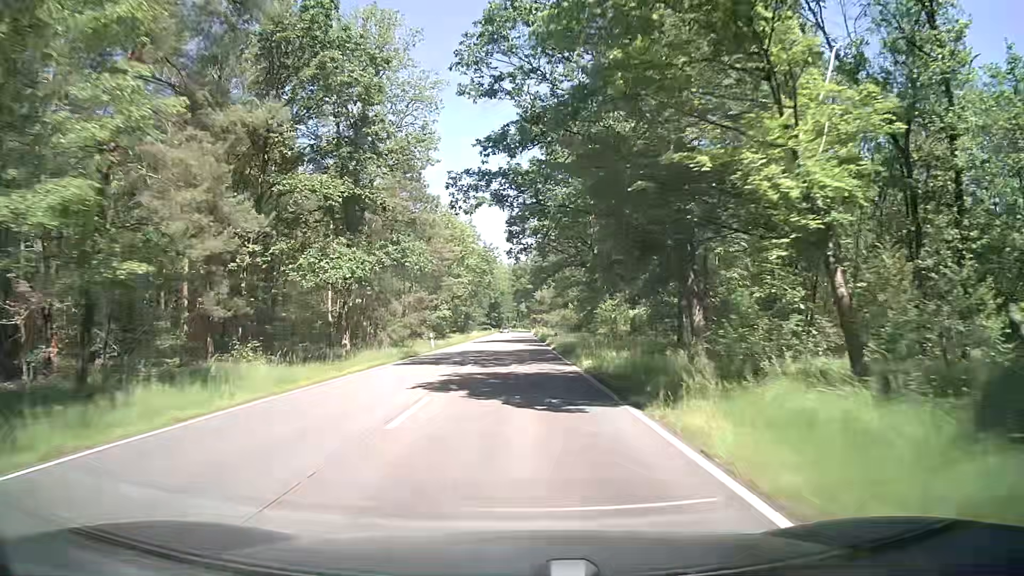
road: secondary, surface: asphalt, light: Day
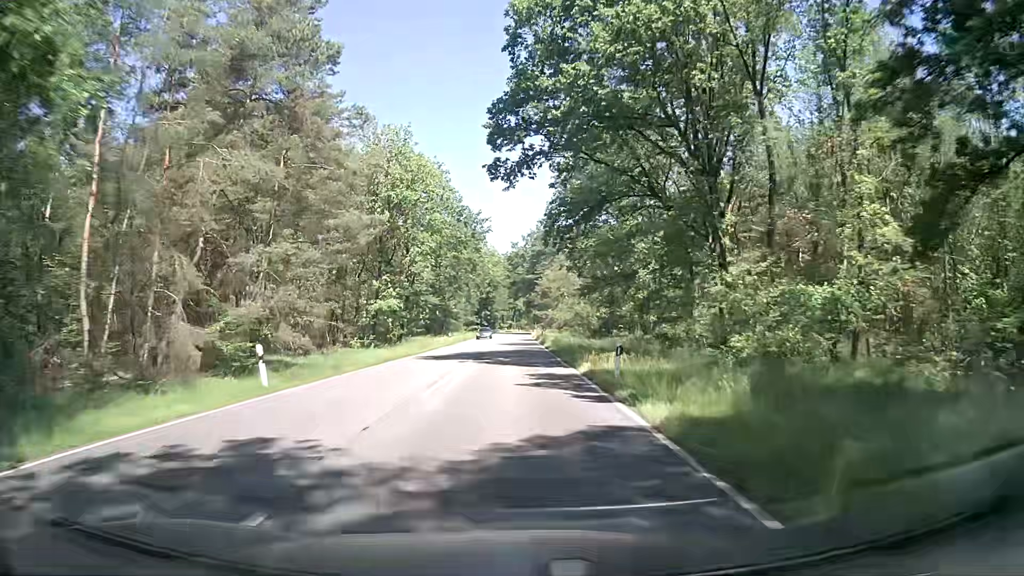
(+0.2, +32.5) m; +1°
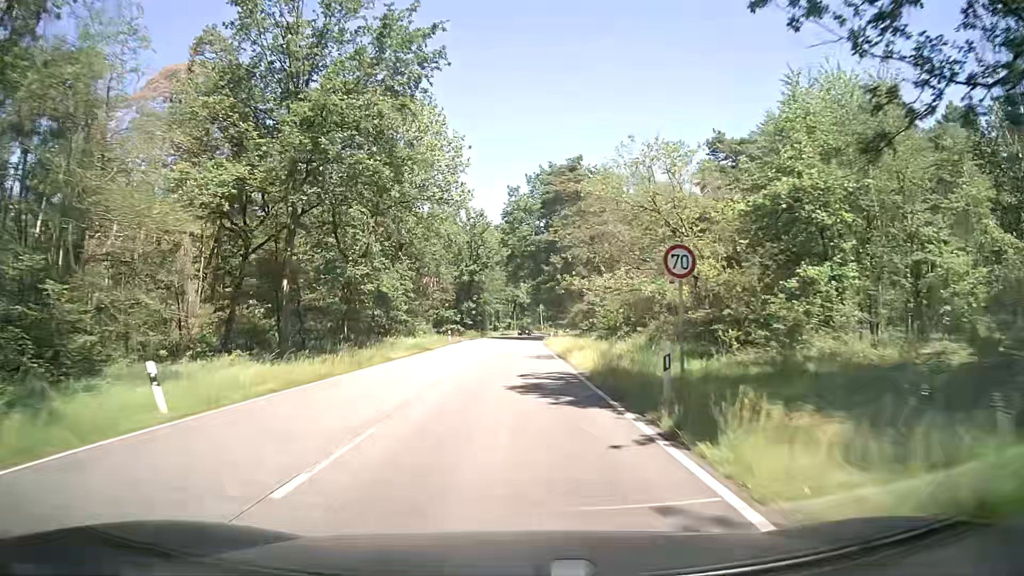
(-0.2, +55.6) m; -1°
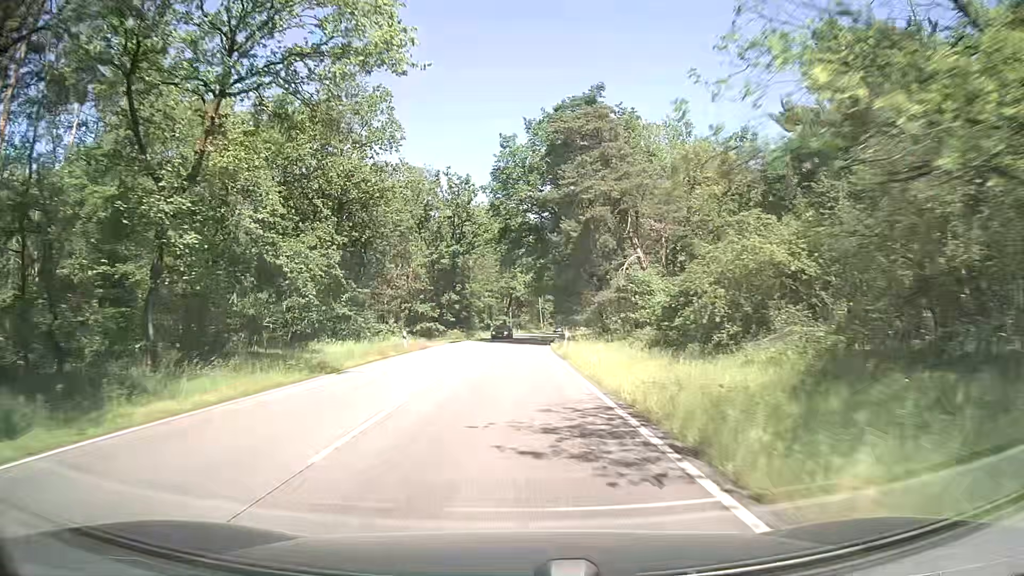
(+0.3, +22.6) m; +1°
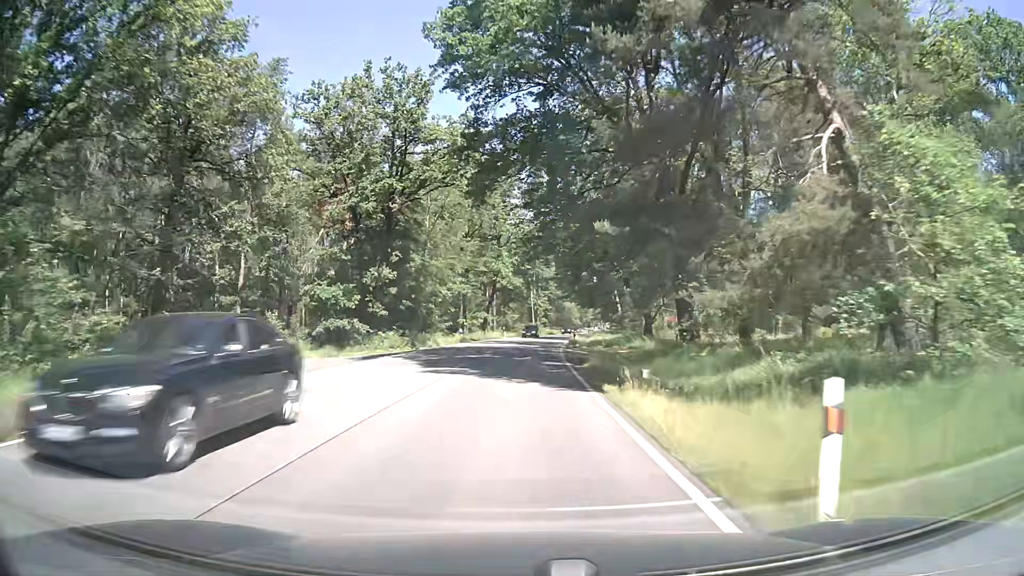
(+0.2, +34.1) m; +1°
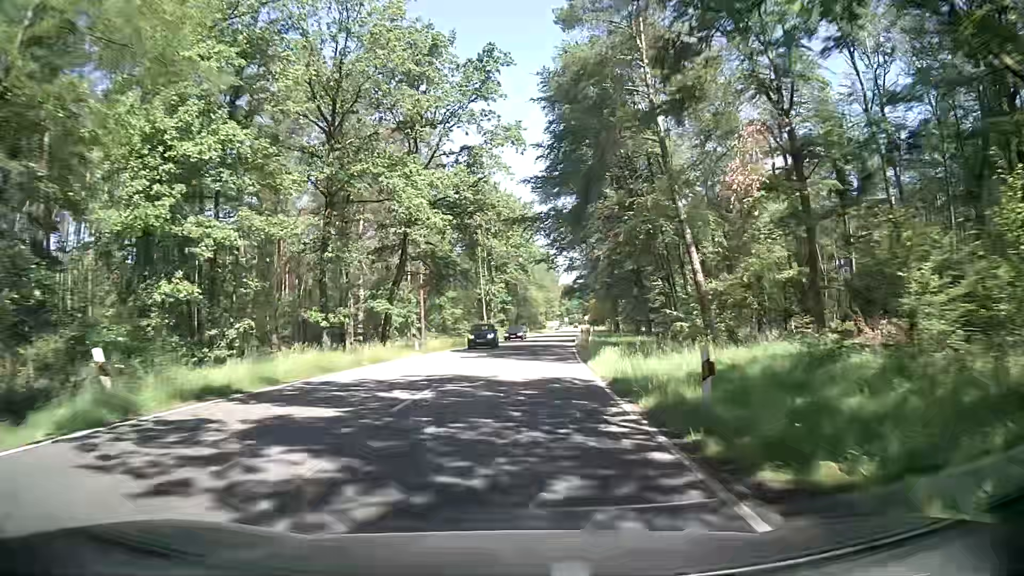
(+1.2, +45.6) m; +3°
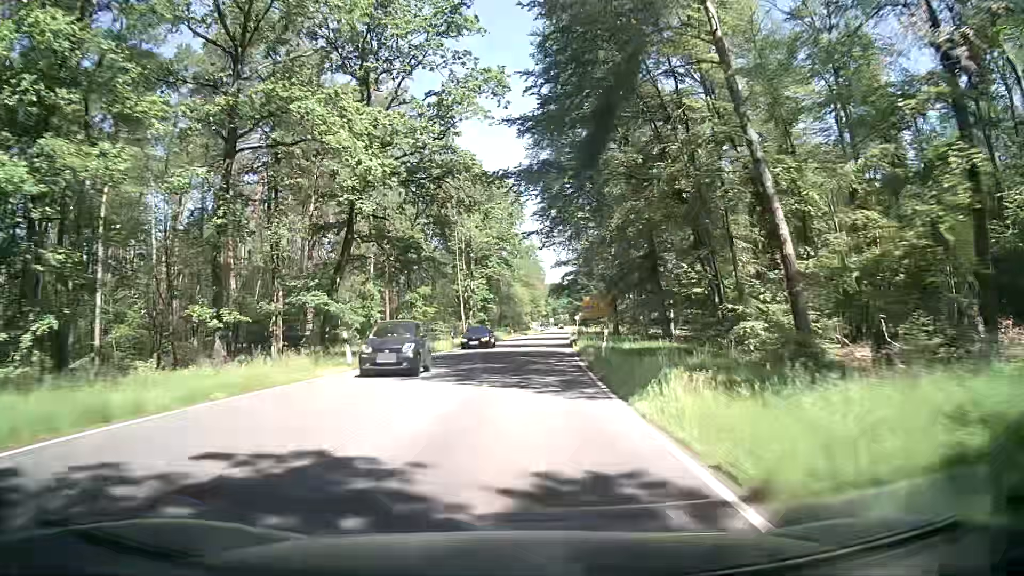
(+0.1, +11.4) m; +2°
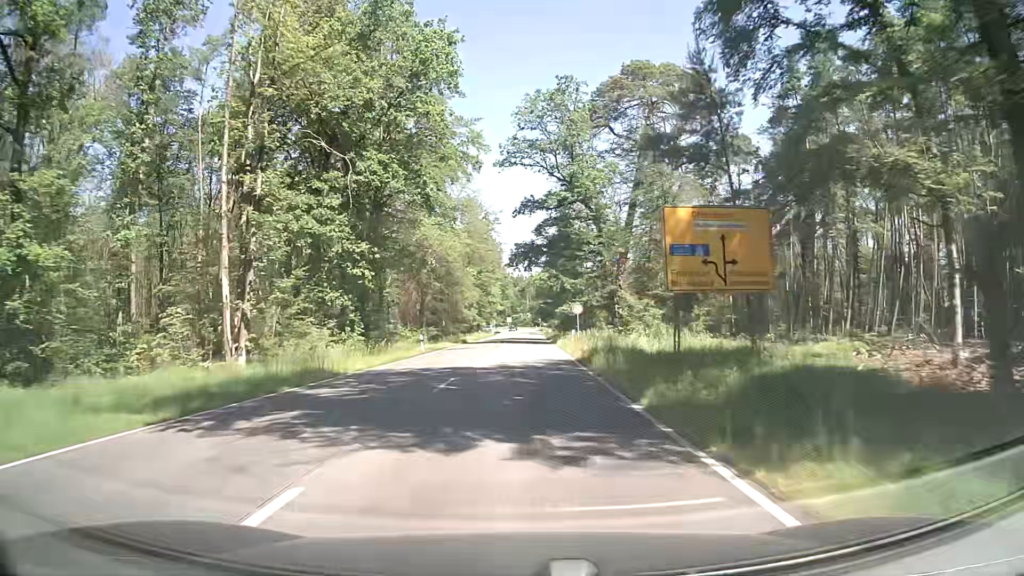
(+1.6, +57.2) m; +3°
(0, +10) (0, +20) (0, +30) (+1, +40) (+1, +50) (+1, +60) (+1, +70) (+2, +80) (+2, +90) (+2, +100) m
